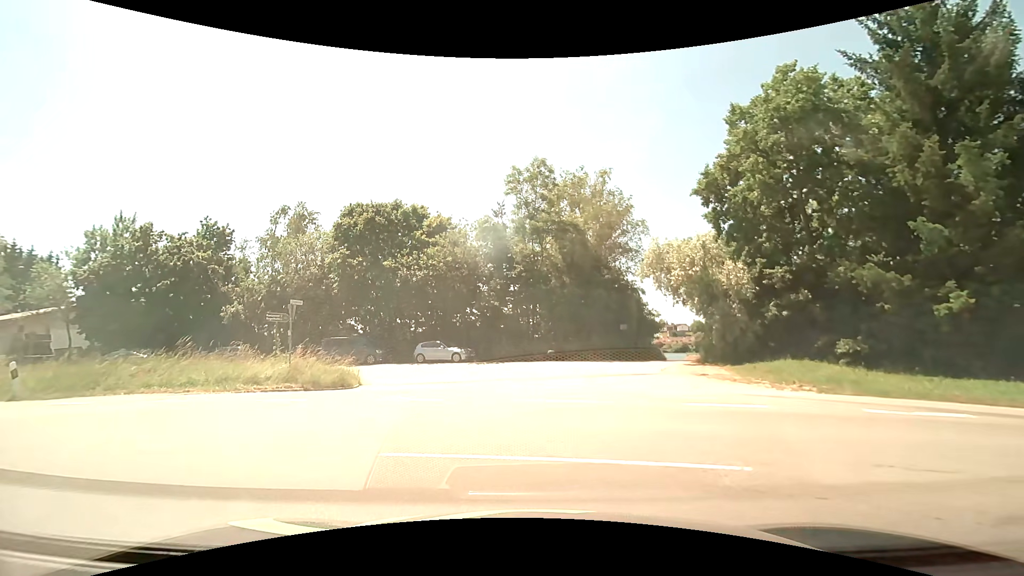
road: tertiary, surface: asphalt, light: Day
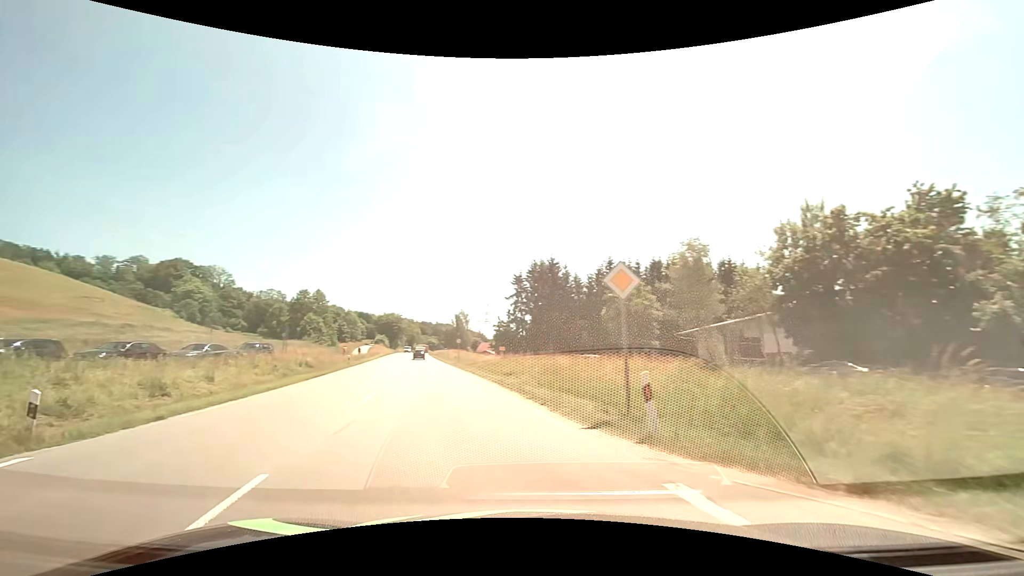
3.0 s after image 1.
(-5.4, +10.4) m; -71°
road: primary
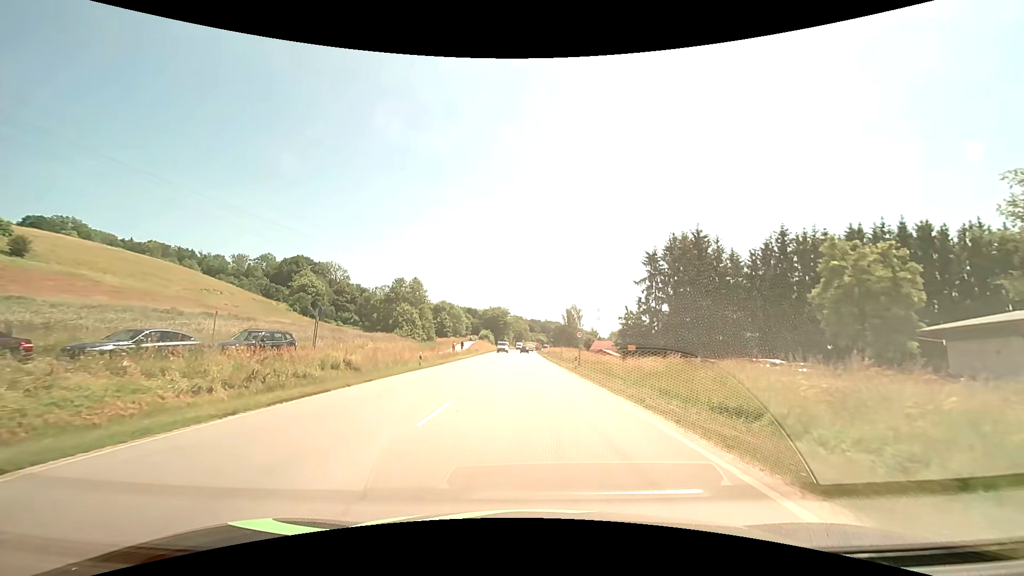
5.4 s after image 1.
(-3.2, +17.7) m; -13°
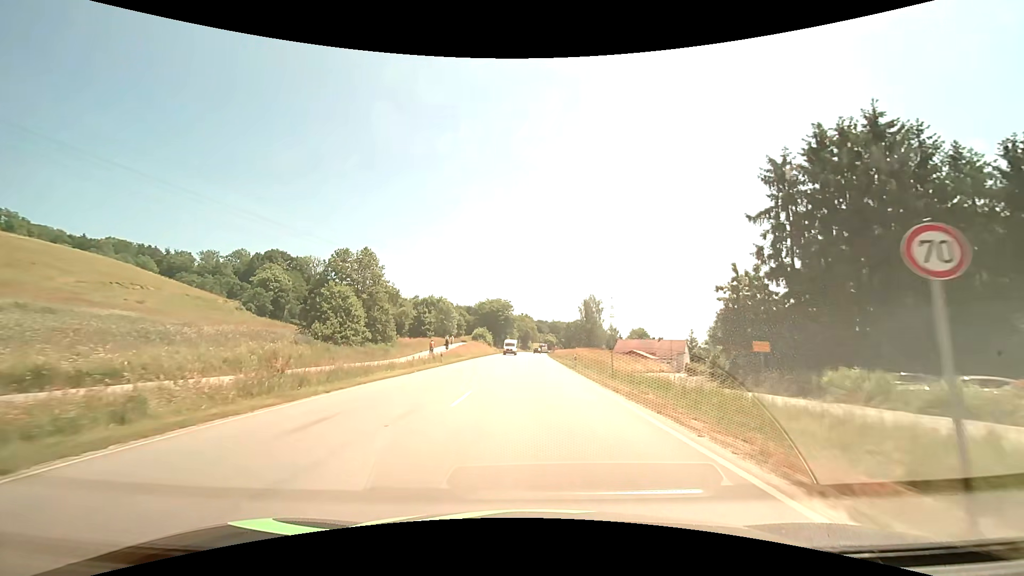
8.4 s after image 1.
(-0.4, +33.4) m; -1°
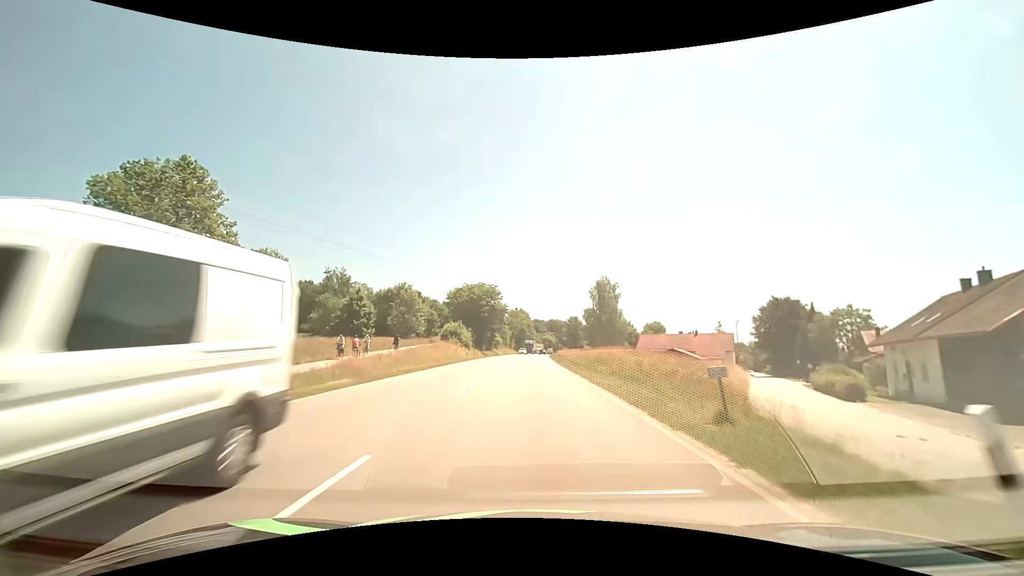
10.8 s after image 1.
(+0.2, +33.5) m; 0°
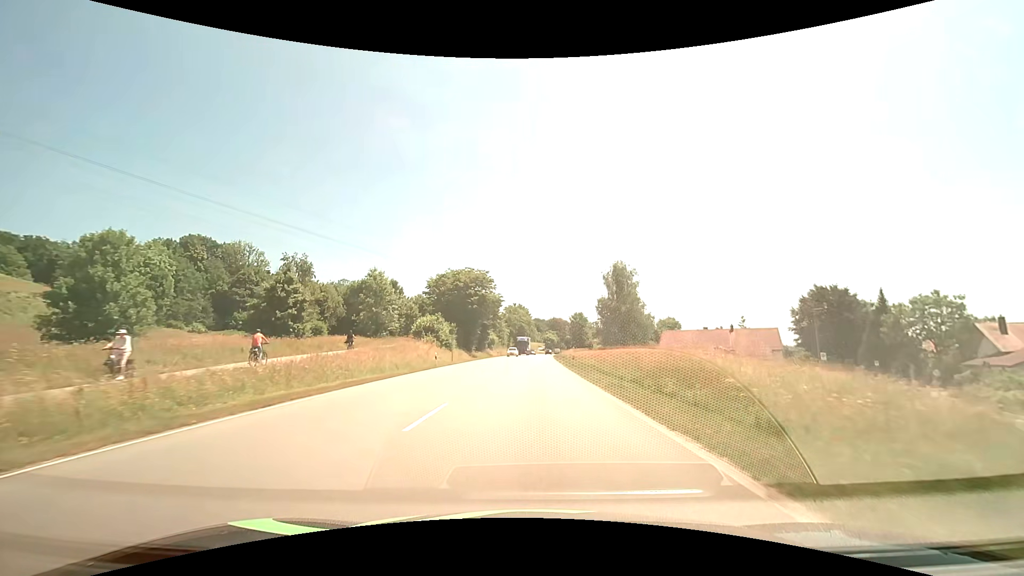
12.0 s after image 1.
(0.0, +18.0) m; 0°
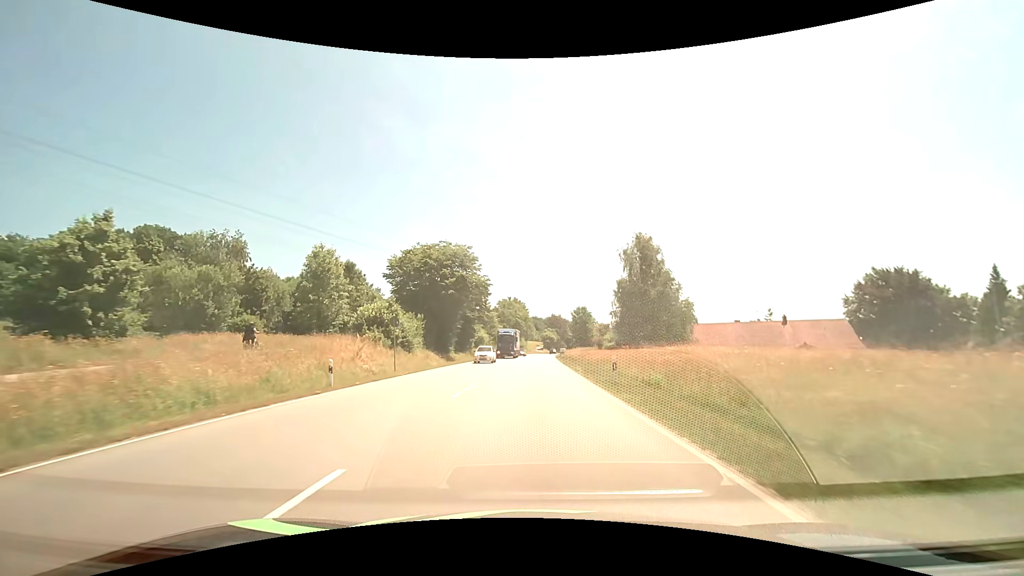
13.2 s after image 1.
(0.0, +18.8) m; 0°
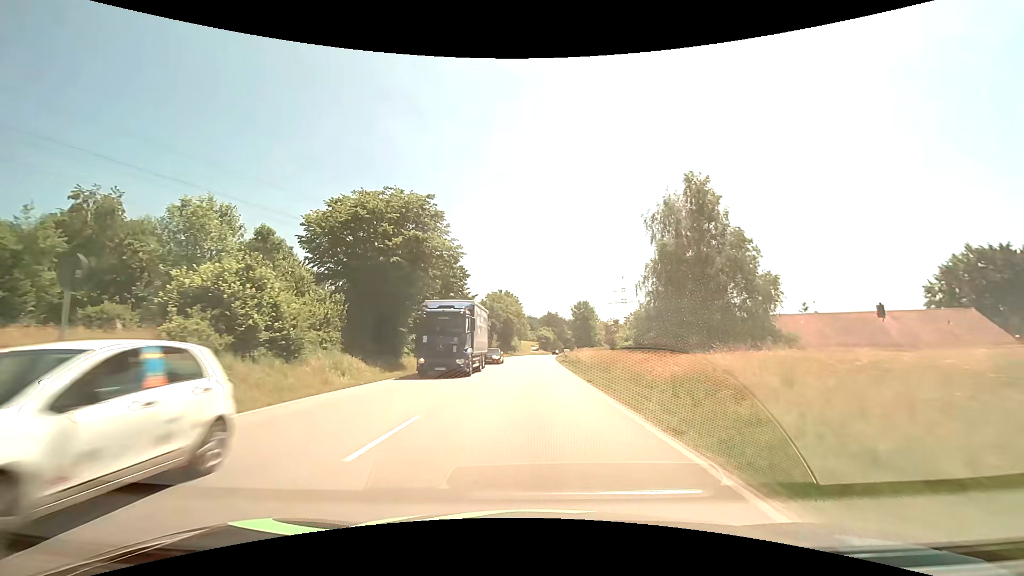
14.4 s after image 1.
(+0.1, +19.5) m; +1°
